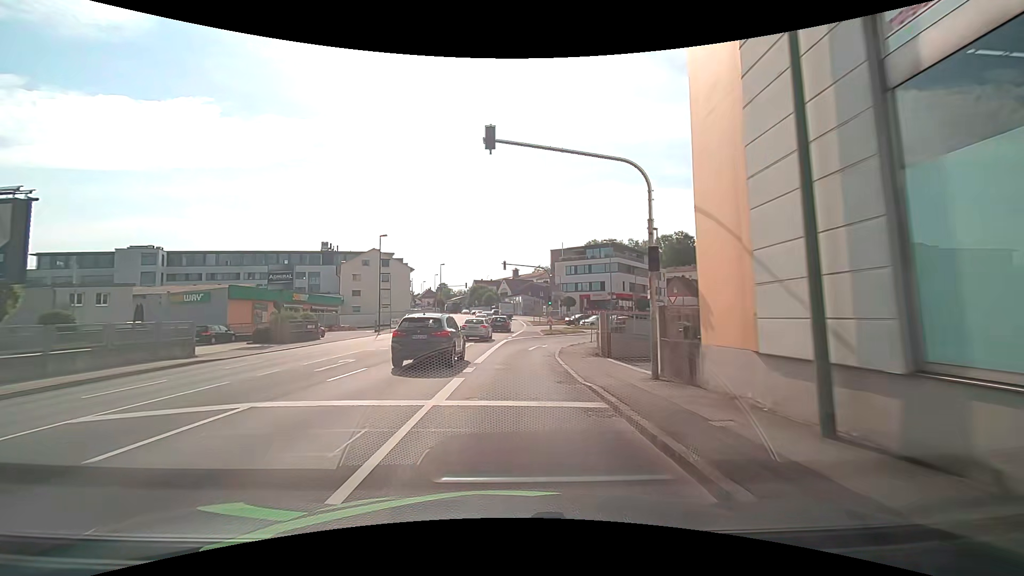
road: tertiary_link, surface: asphalt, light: Day
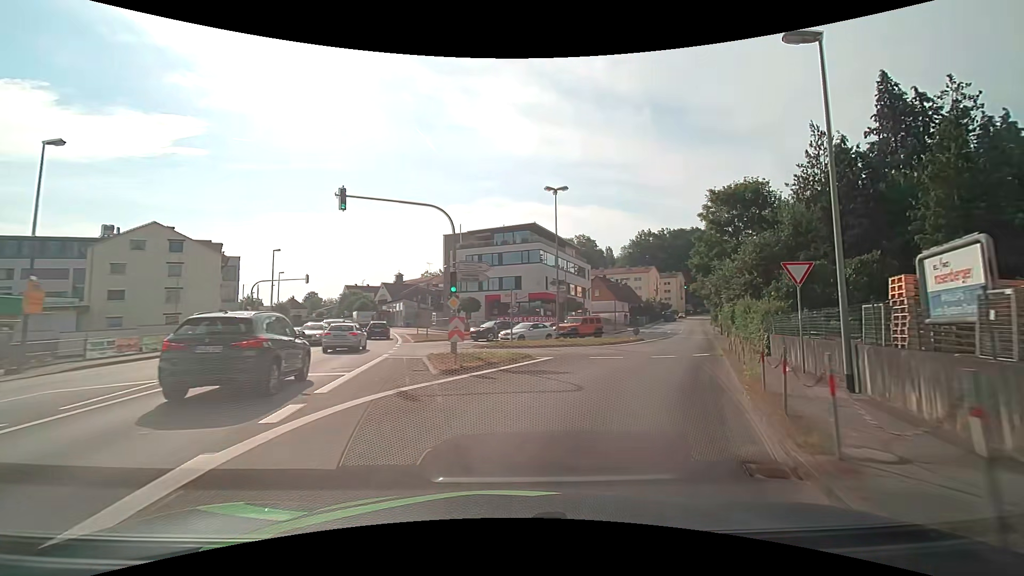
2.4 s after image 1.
(+1.0, +27.4) m; +11°
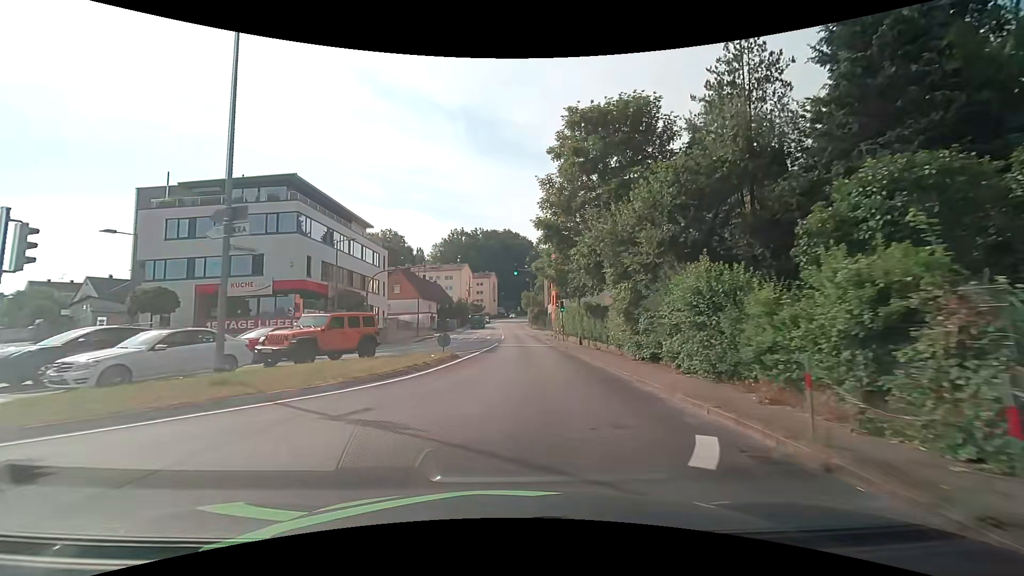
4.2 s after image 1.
(+4.7, +19.7) m; +22°
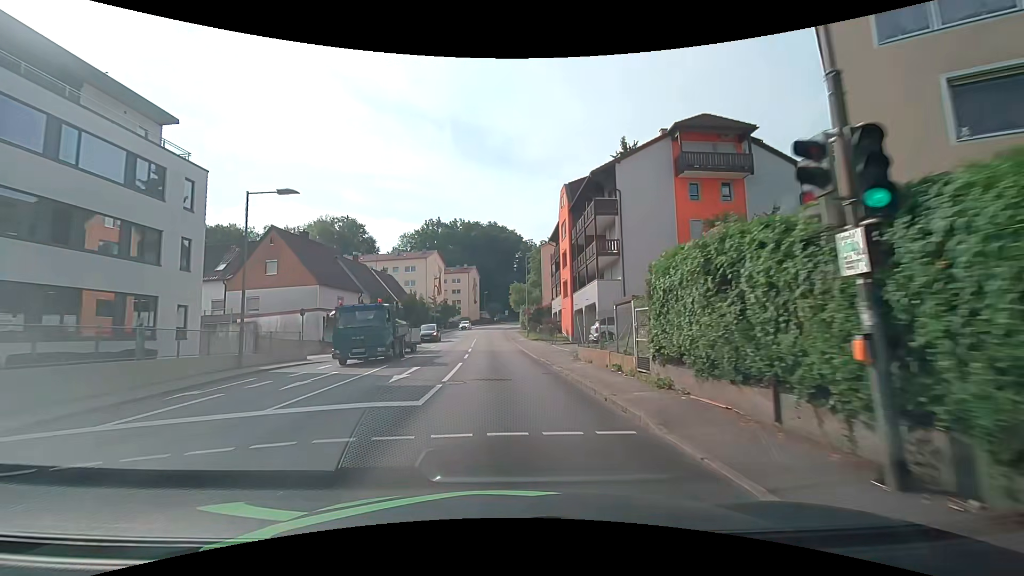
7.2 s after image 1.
(+0.8, +34.6) m; +1°
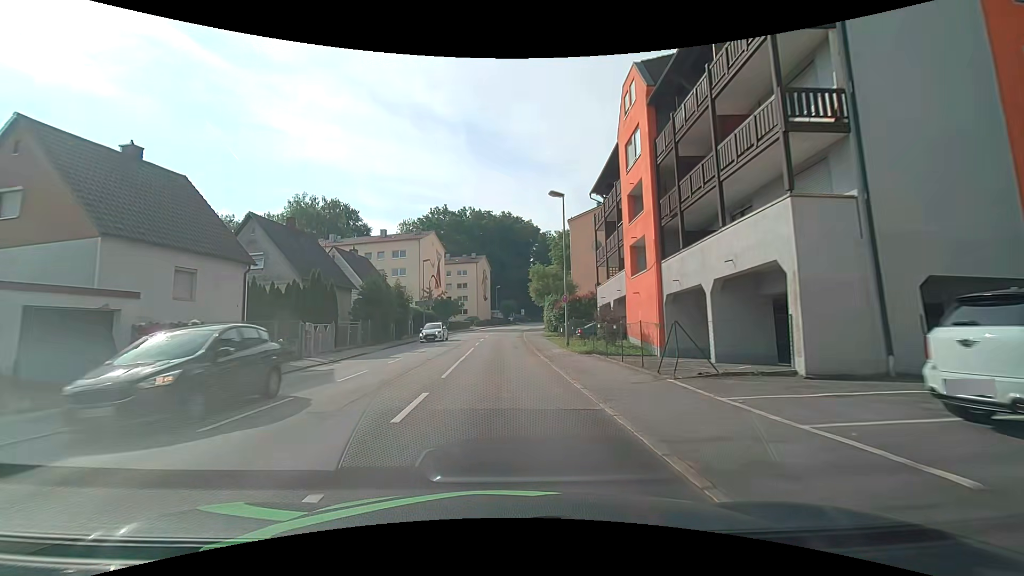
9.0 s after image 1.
(-0.3, +21.6) m; -2°
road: tertiary
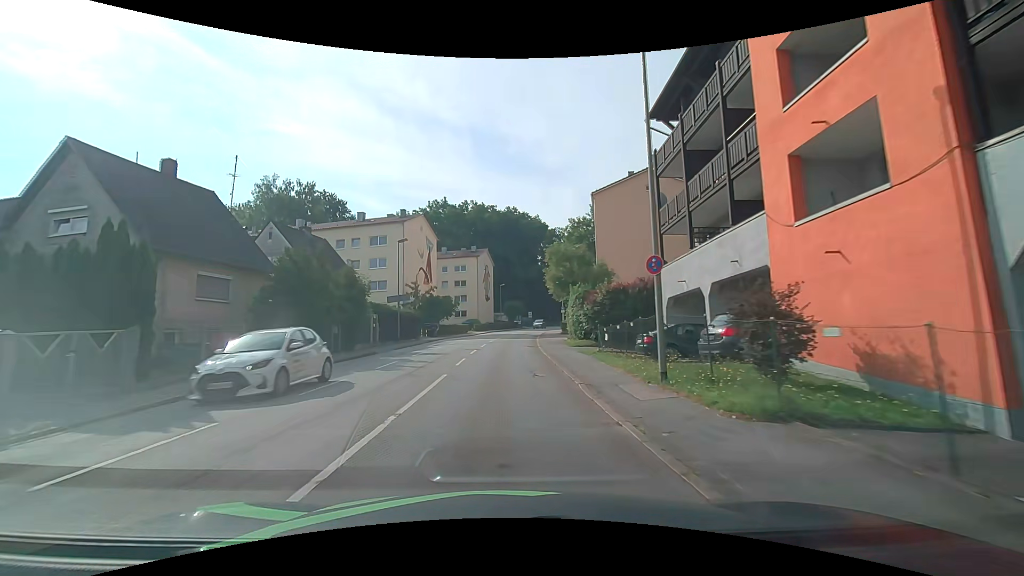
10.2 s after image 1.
(0.0, +14.6) m; 0°
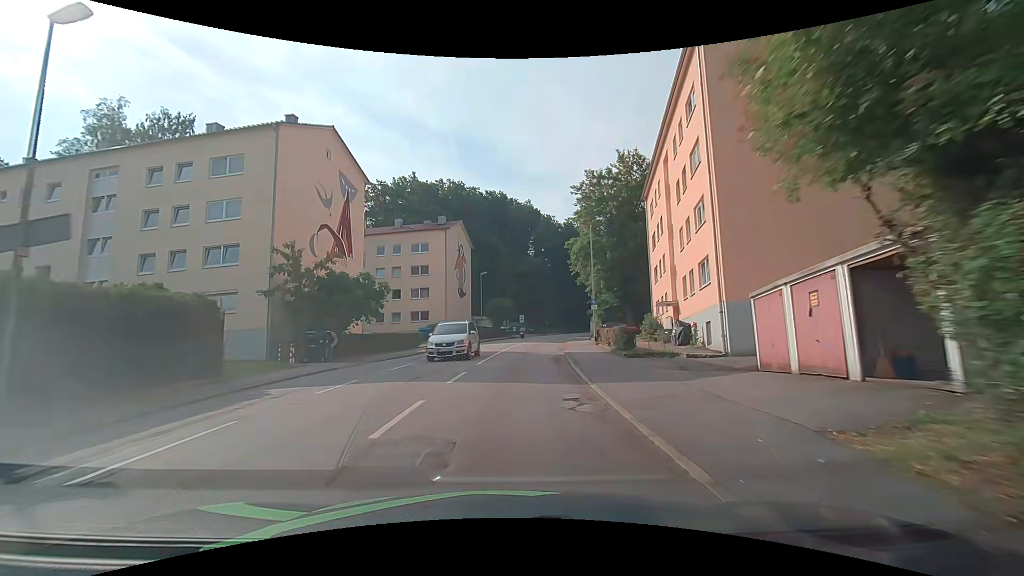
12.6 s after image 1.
(+0.2, +29.5) m; +2°
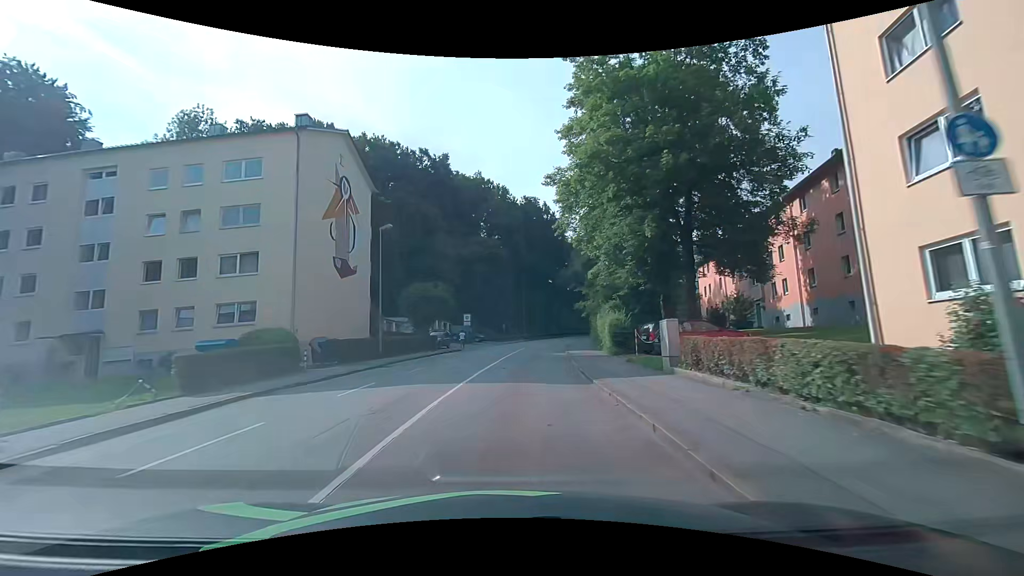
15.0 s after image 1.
(+1.3, +29.7) m; +6°
(0, +10) (+1, +20) (+1, +30) (+2, +40) (+4, +50) (+6, +60) (+8, +69) (+11, +79) (+14, +88) (+17, +98) m
